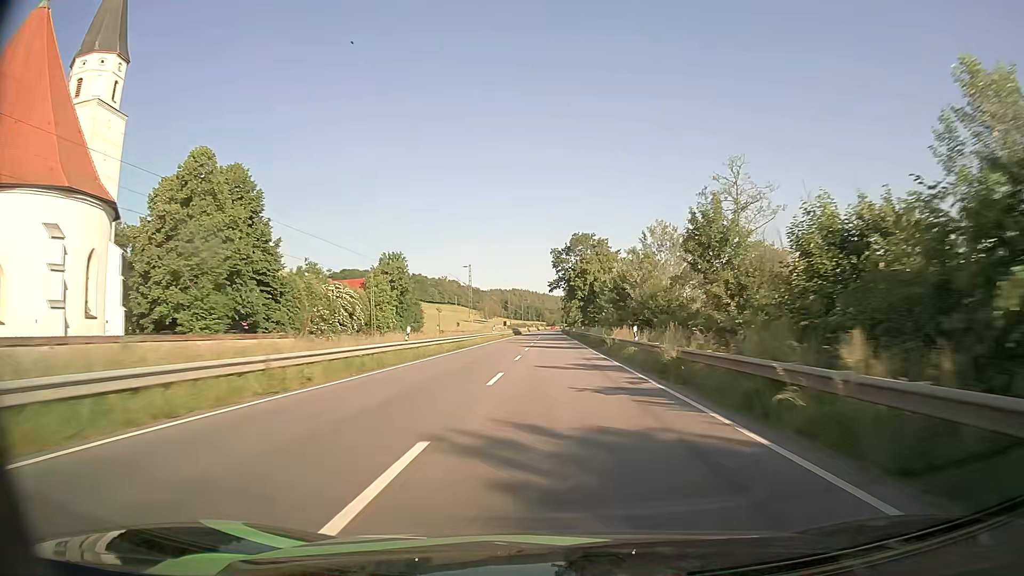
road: primary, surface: asphalt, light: Day
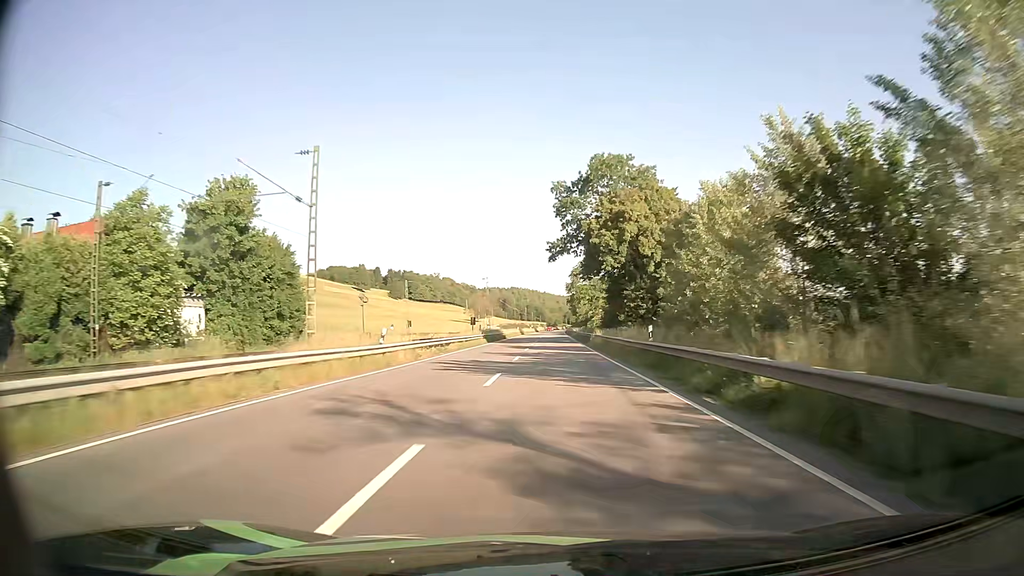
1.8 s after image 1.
(+0.1, +48.8) m; 0°
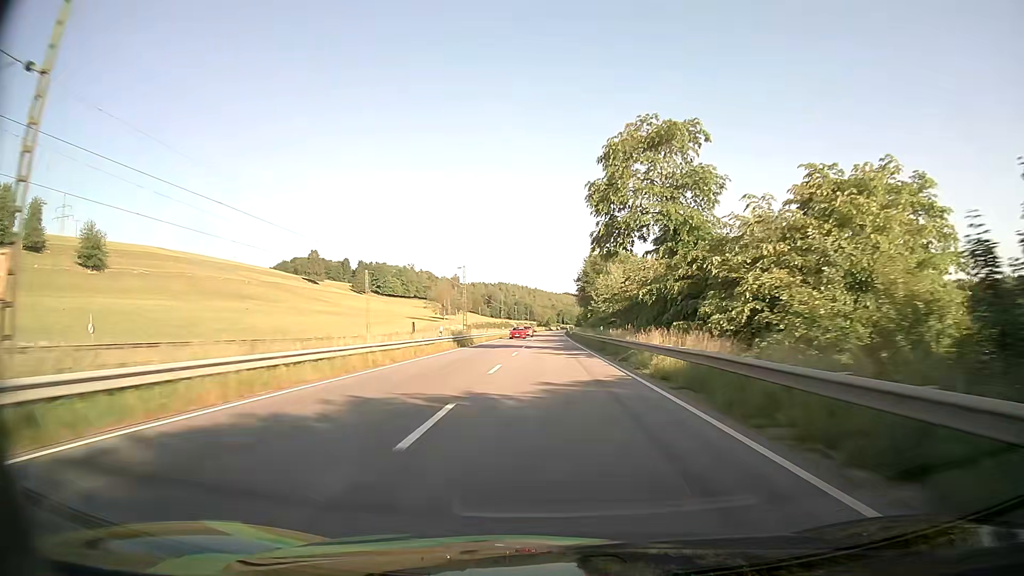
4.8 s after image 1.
(0.0, +80.5) m; +1°
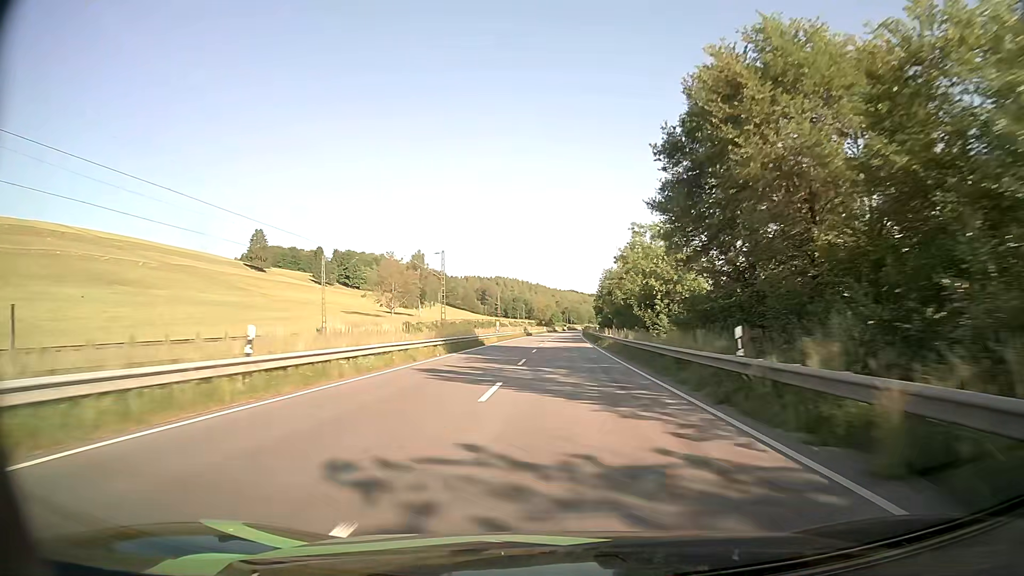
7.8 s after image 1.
(-0.4, +79.7) m; 0°
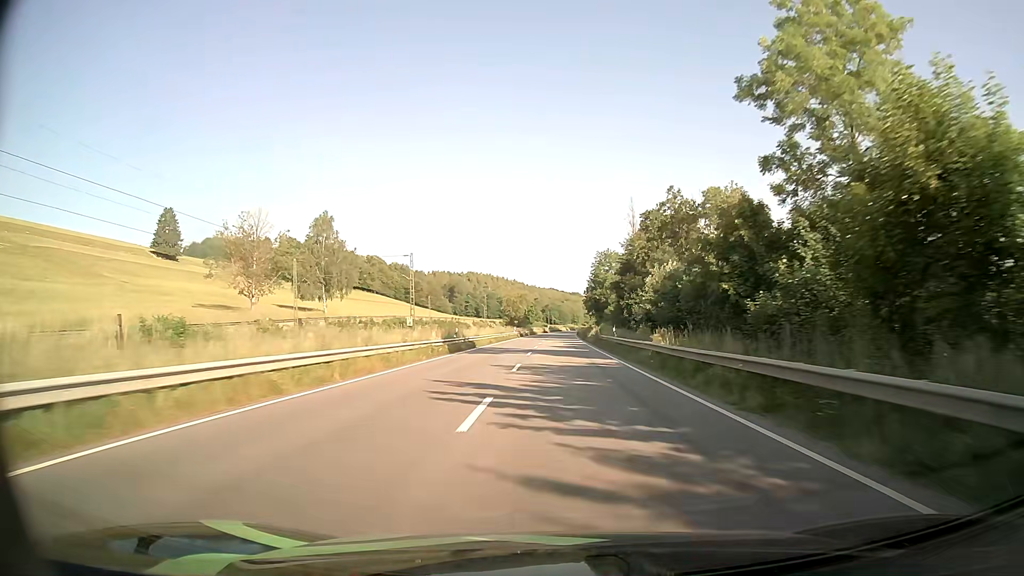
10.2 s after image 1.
(+0.8, +64.2) m; +2°
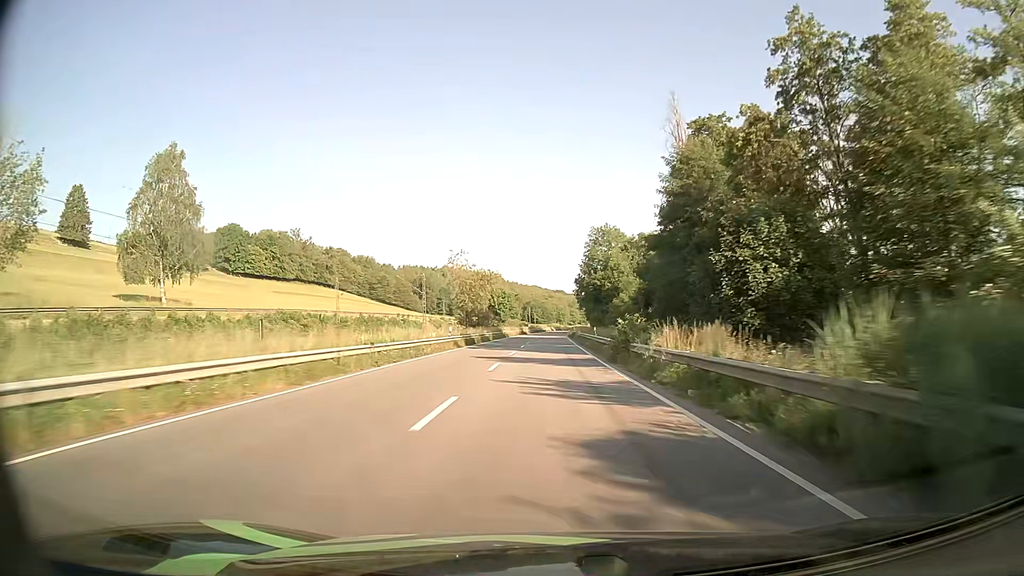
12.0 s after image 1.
(+0.7, +48.2) m; +1°
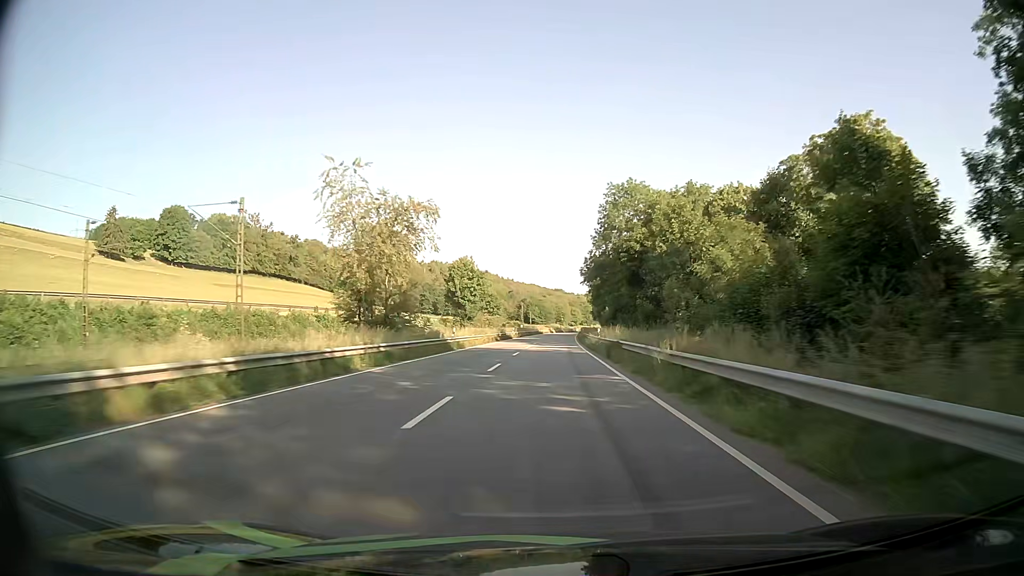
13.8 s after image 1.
(+0.1, +48.5) m; 0°
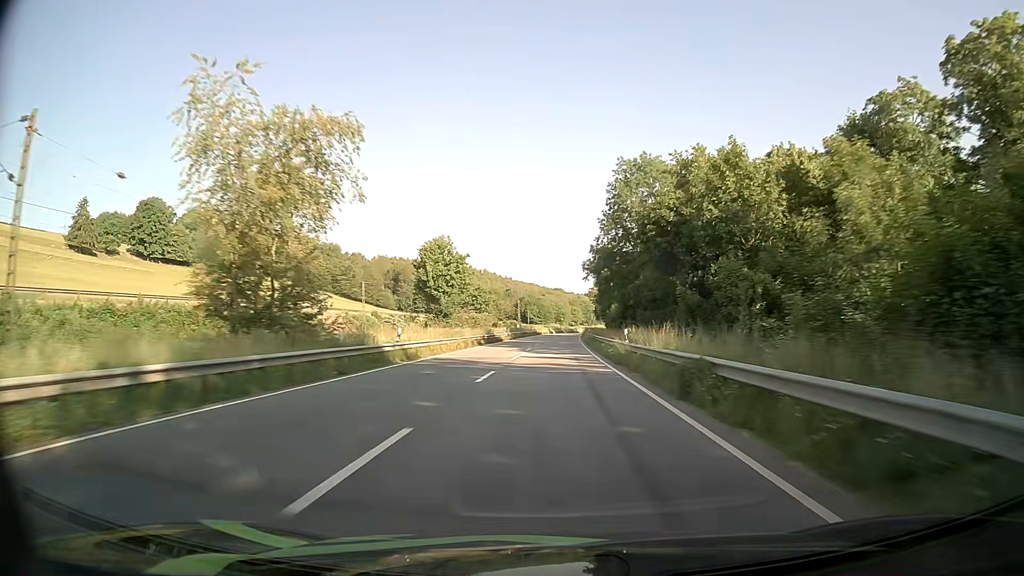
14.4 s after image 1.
(0.0, +16.3) m; 0°
(0, +10) (0, +20) (0, +30) (0, +40) (0, +50) (+1, +60) (+1, +70) (+1, +80) (+2, +90) (+2, +100) m
